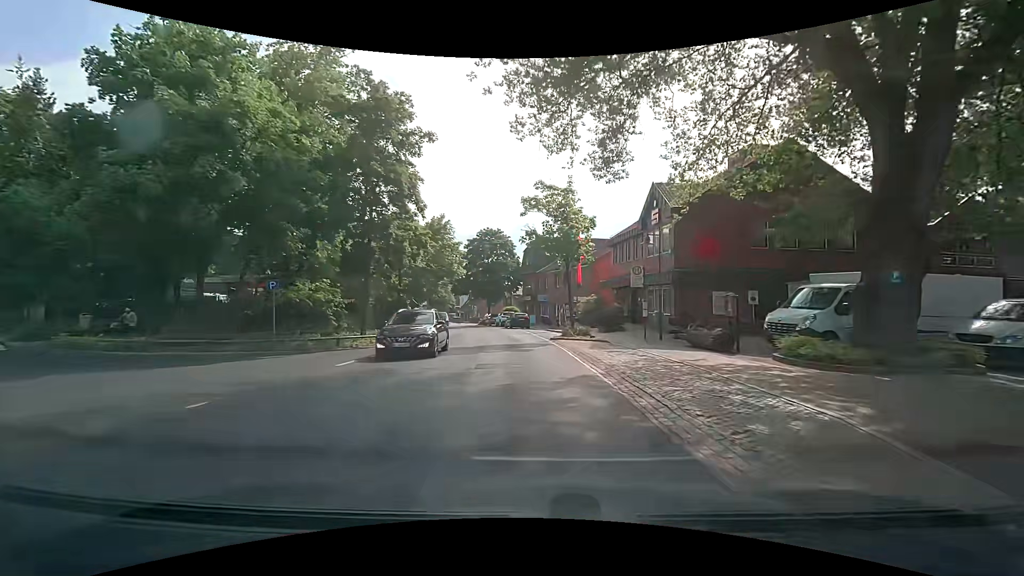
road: secondary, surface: asphalt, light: Day
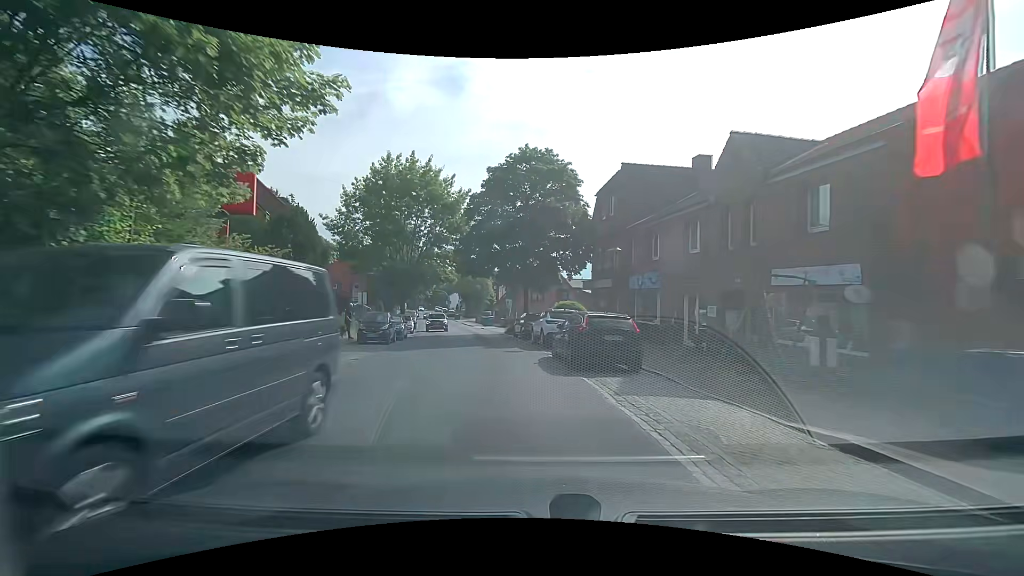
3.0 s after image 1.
(-1.7, +32.3) m; -7°
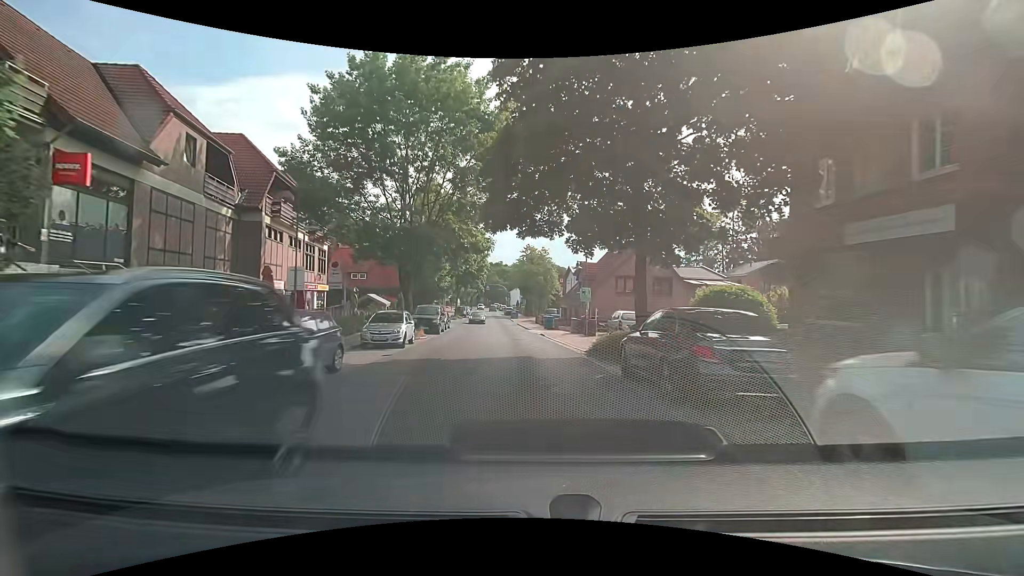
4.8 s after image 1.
(-1.1, +19.5) m; -7°
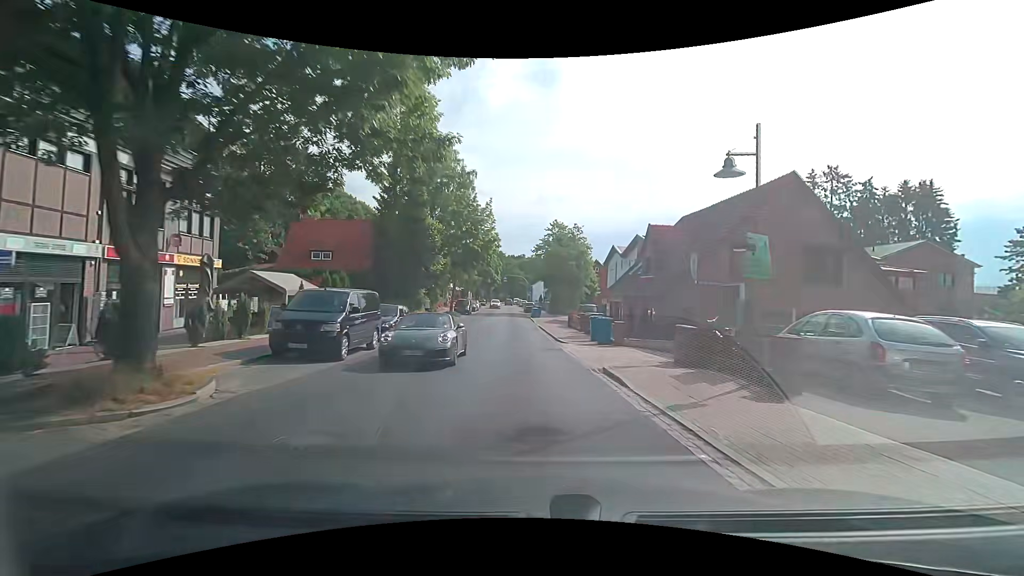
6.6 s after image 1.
(-0.4, +20.3) m; -3°
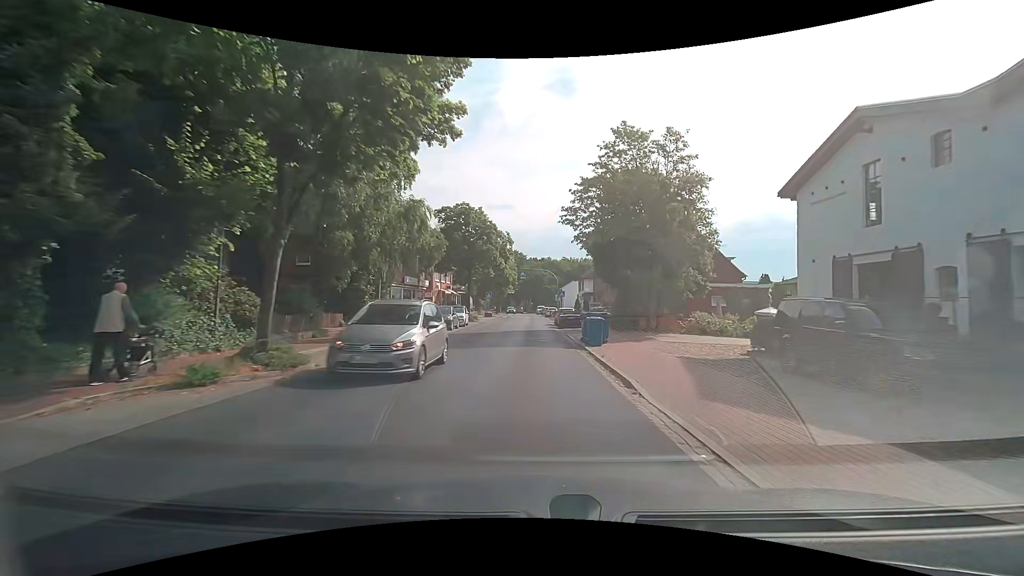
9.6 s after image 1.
(-0.5, +35.6) m; -2°
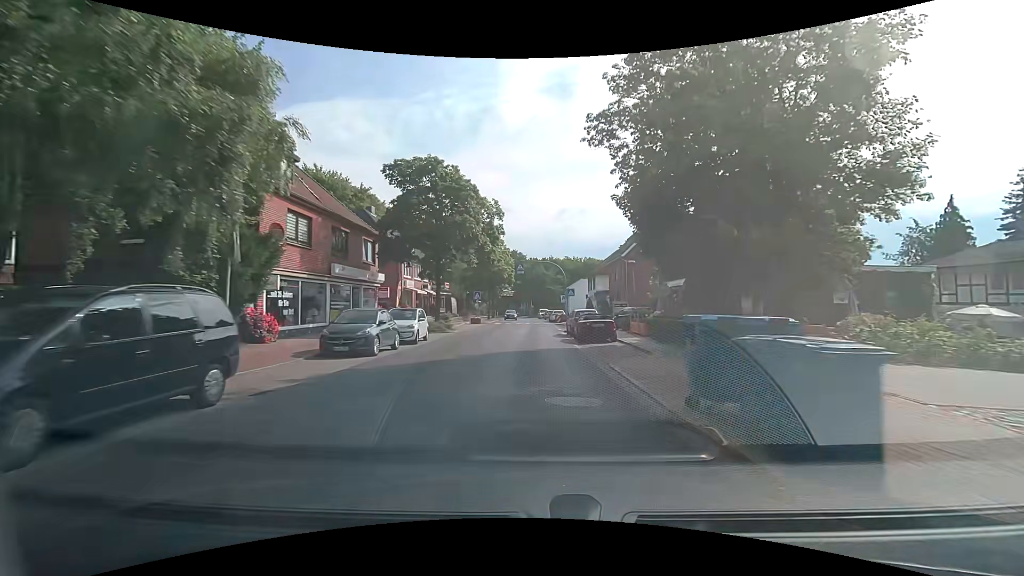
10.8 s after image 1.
(0.0, +14.7) m; -1°
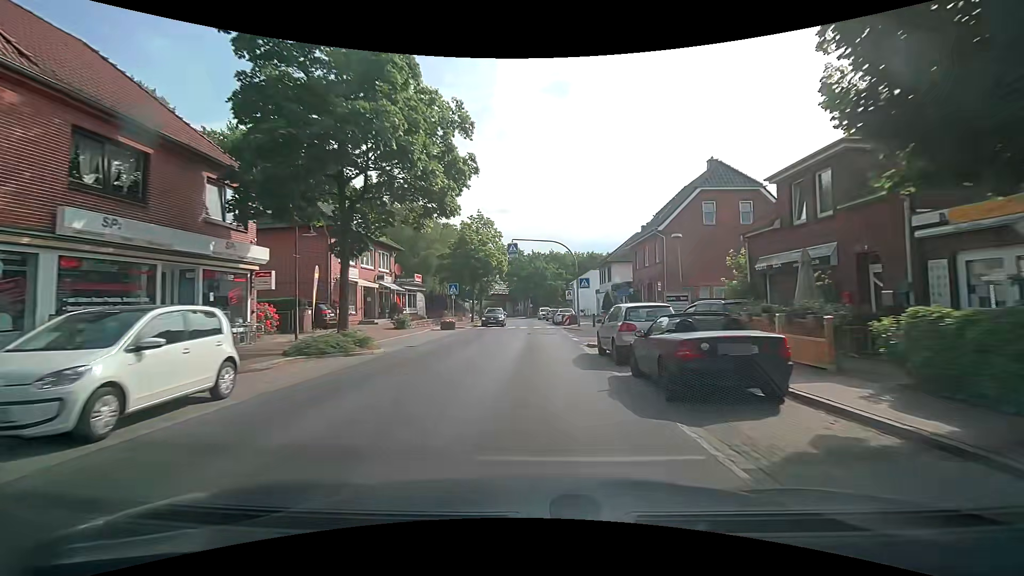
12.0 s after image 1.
(+0.1, +14.9) m; -1°
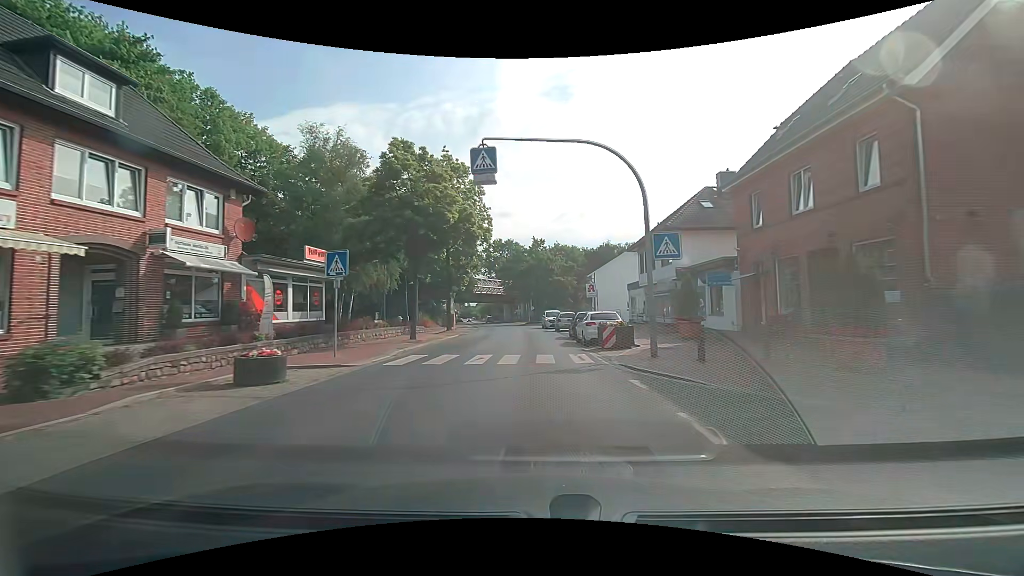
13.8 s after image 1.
(+0.4, +22.4) m; +1°
(0, +10) (0, +20) (0, +30) (-1, +40) (-2, +50) (-2, +60) (-3, +70) (-5, +80) (-6, +90) (-7, +100) m
